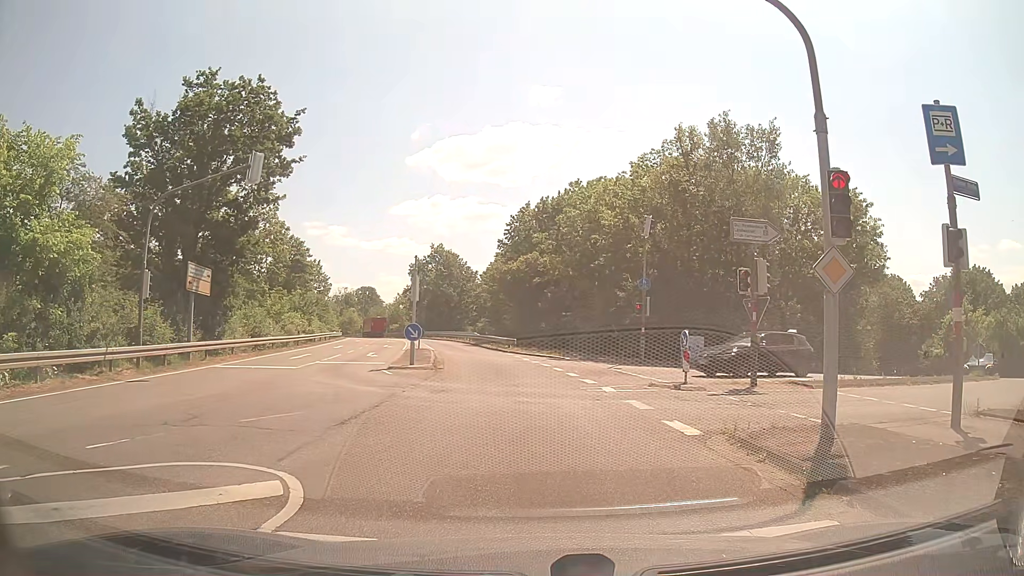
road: secondary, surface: asphalt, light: Day
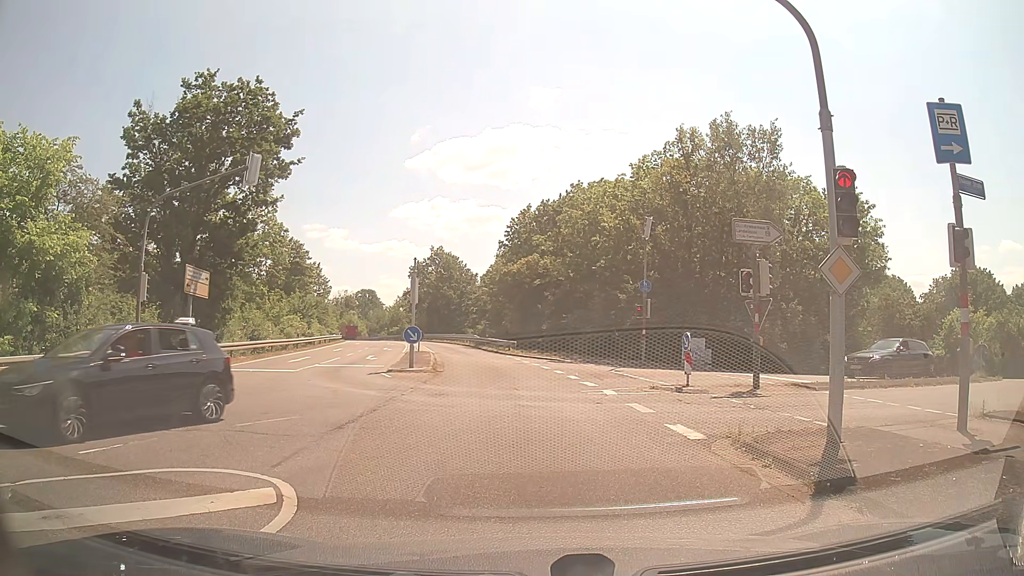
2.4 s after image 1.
(0.0, +0.3) m; 0°
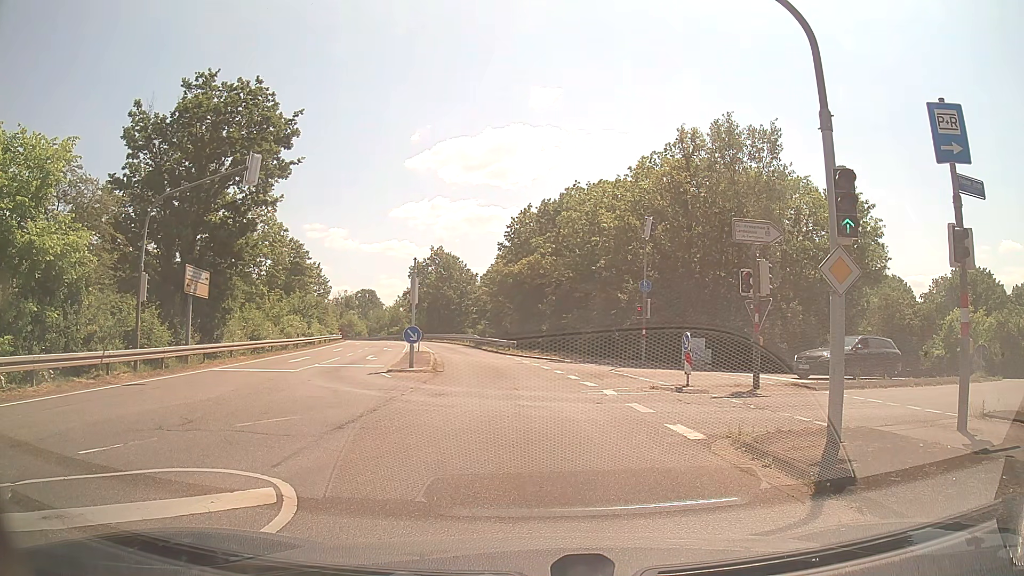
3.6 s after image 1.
(0.0, 0.0) m; 0°
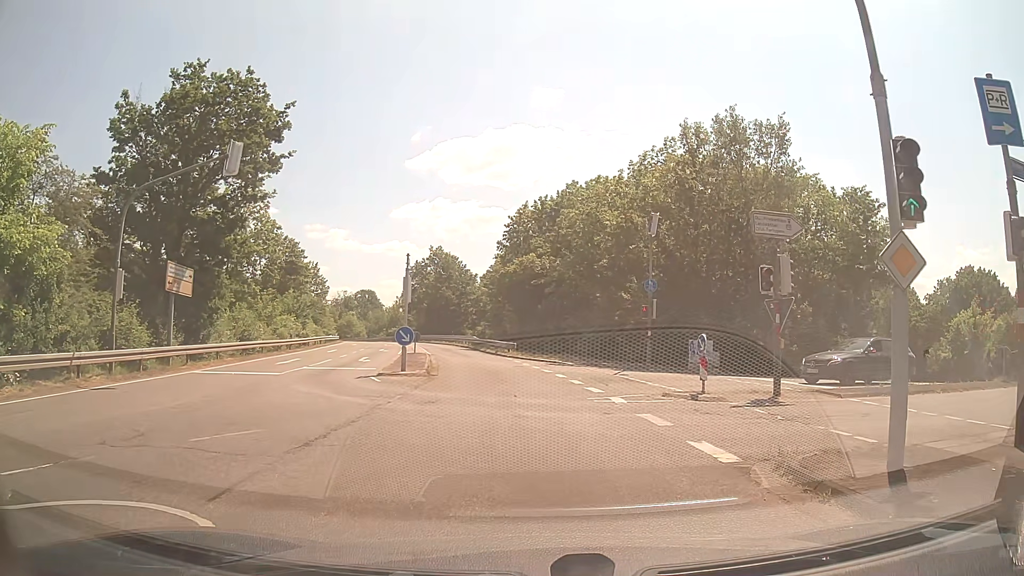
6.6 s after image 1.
(0.0, +1.6) m; -1°
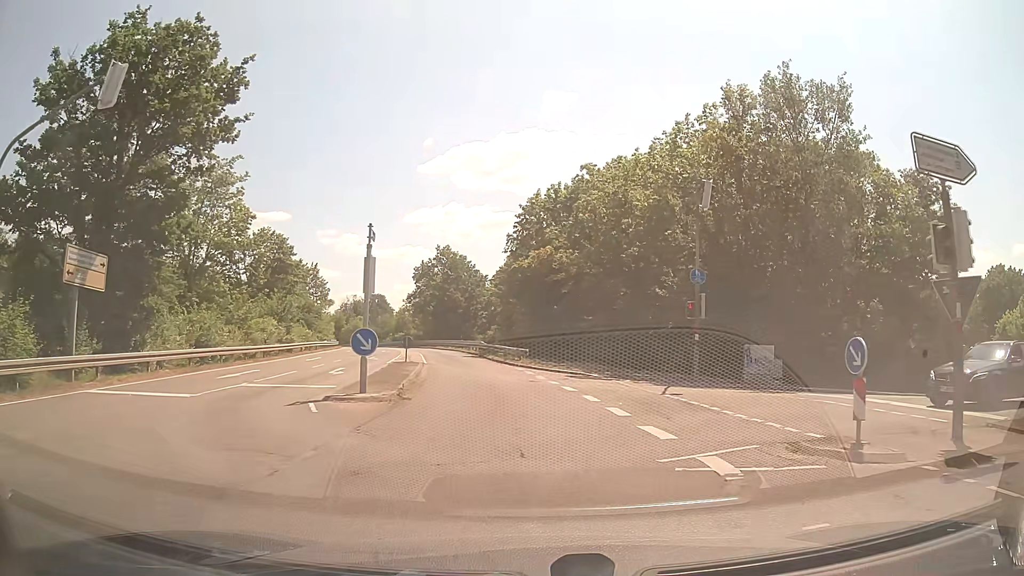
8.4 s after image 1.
(-0.1, +7.1) m; -1°
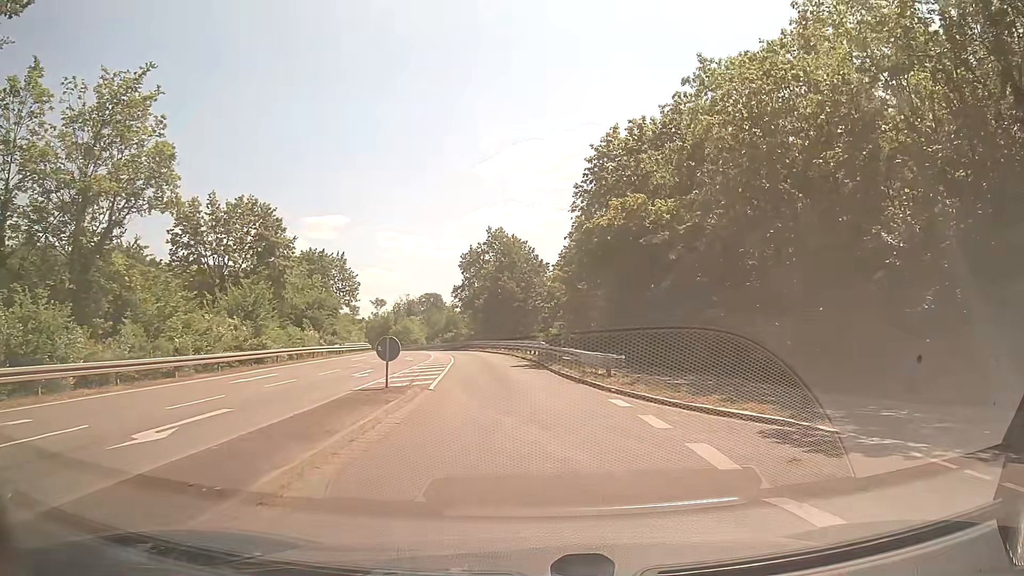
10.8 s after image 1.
(-1.1, +16.7) m; -6°
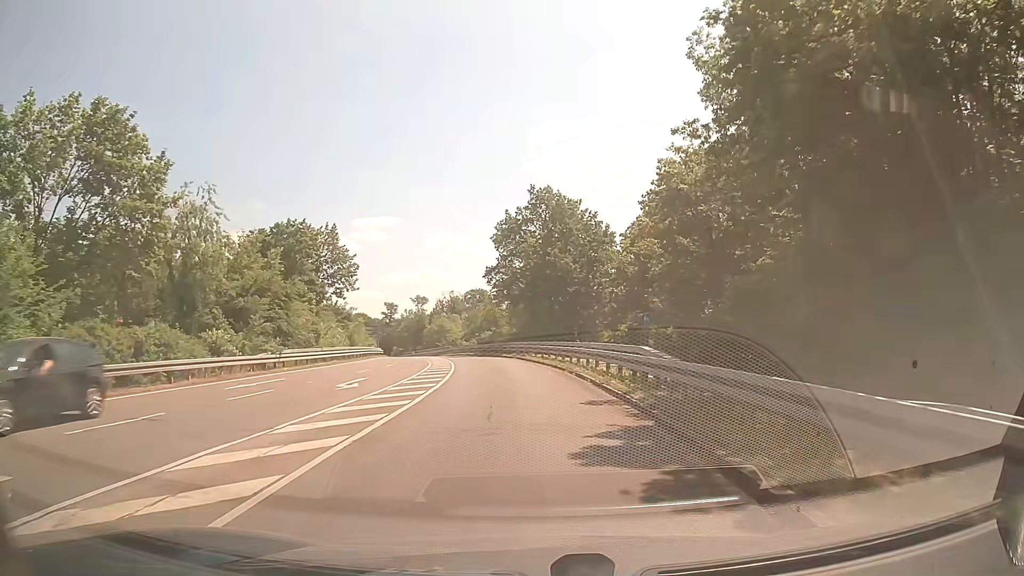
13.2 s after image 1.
(-0.7, +22.8) m; -4°
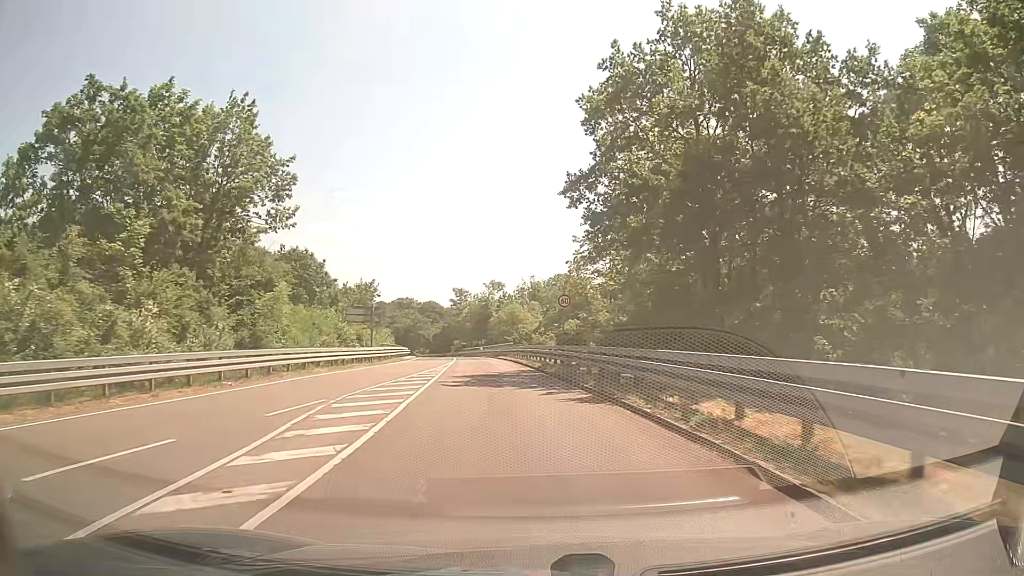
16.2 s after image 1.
(-2.4, +34.1) m; -9°
(0, +10) (-1, +20) (-2, +30) (-2, +40) (-4, +50) (-5, +60) (-6, +70) (-8, +80) (-9, +89) (-12, +99) m
